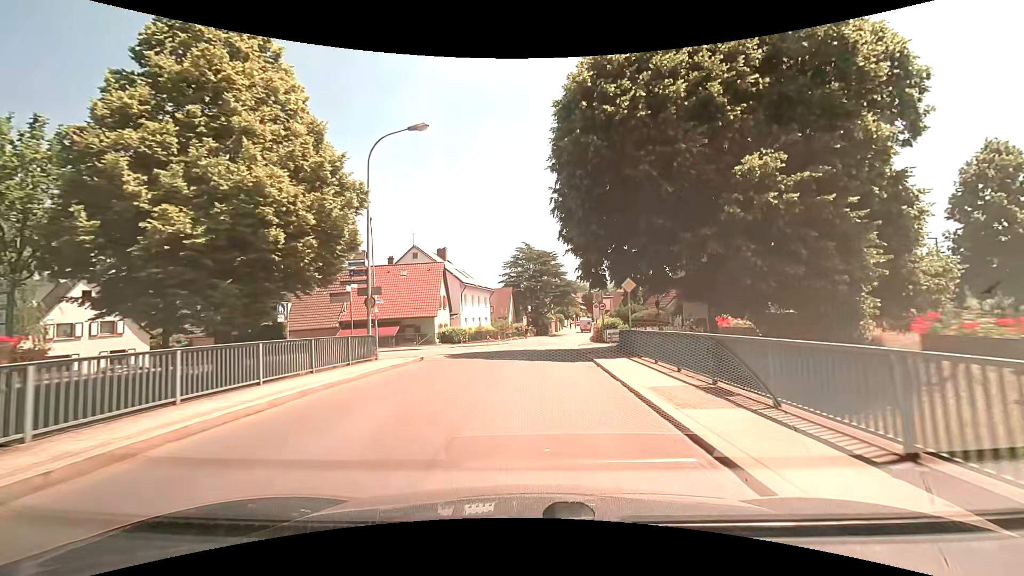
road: tertiary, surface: asphalt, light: Day
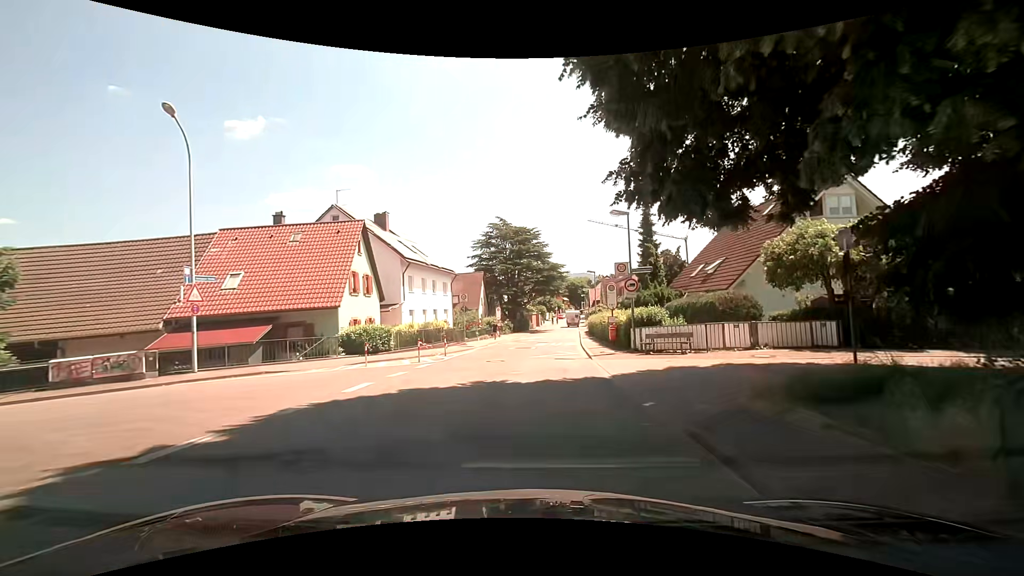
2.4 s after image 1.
(+0.4, +17.7) m; +2°
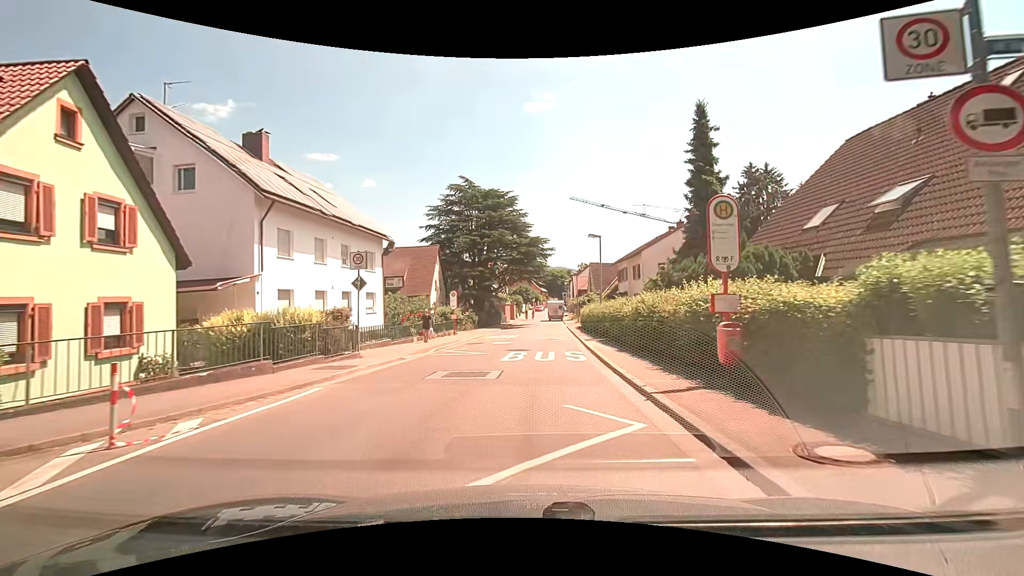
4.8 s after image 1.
(+0.6, +17.5) m; +5°
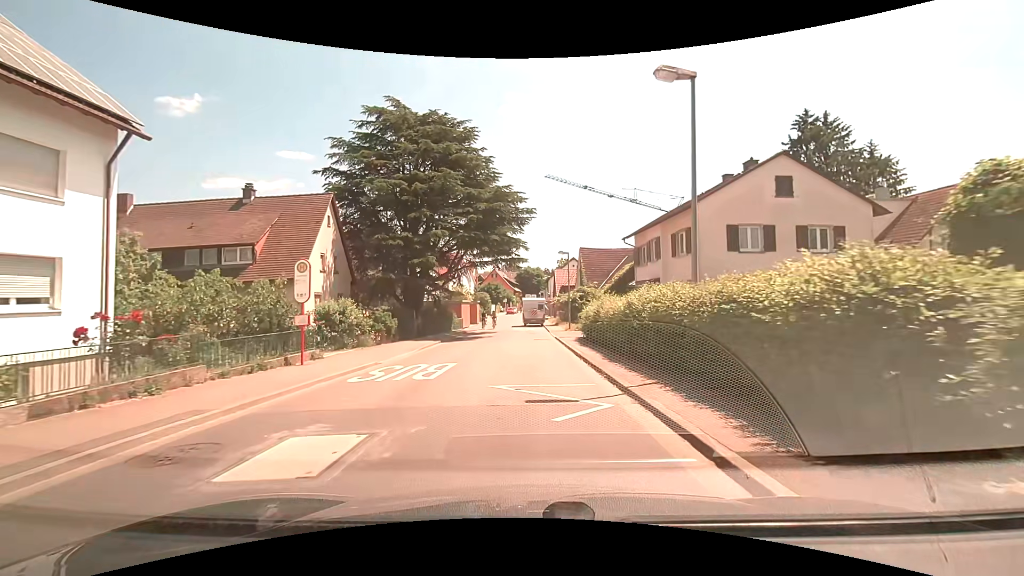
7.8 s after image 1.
(+0.3, +21.4) m; +3°
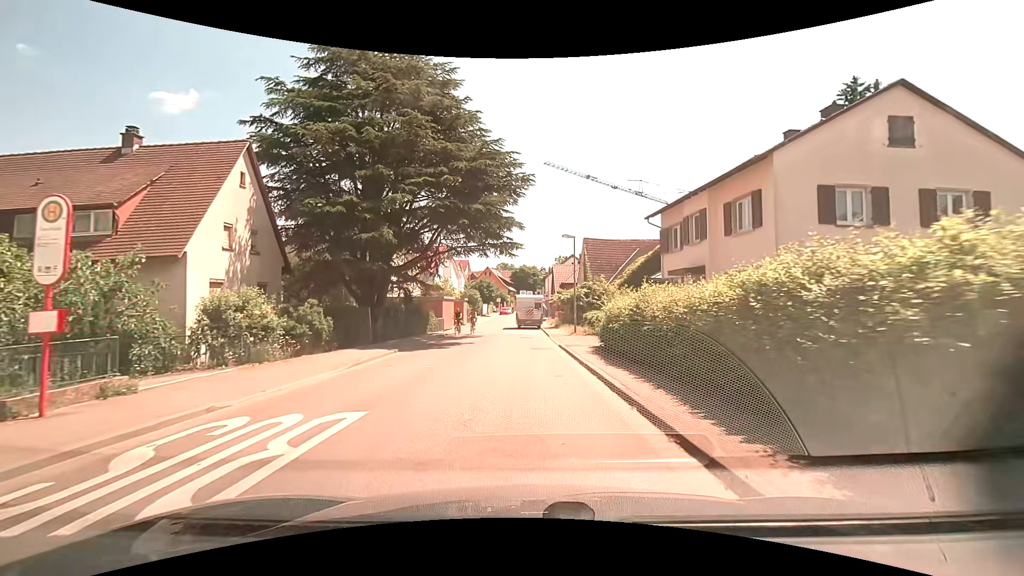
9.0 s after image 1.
(-0.1, +8.2) m; 0°
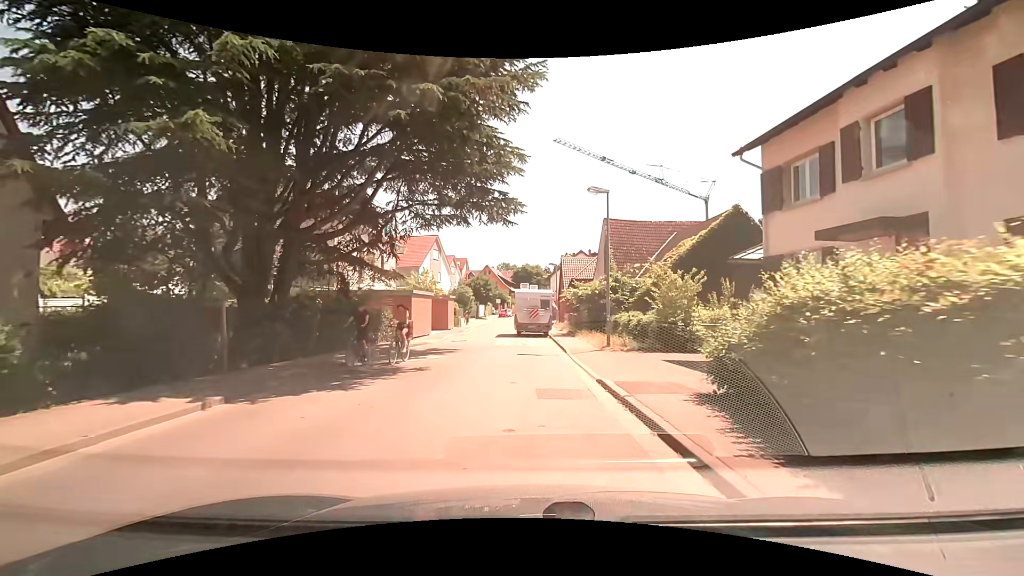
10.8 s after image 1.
(-0.1, +11.6) m; -1°
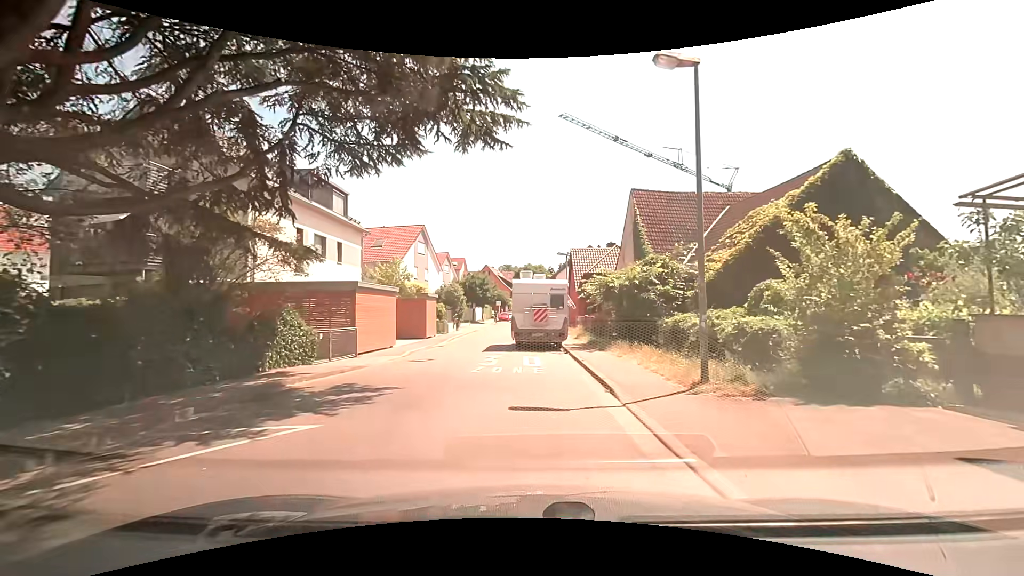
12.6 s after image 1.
(0.0, +9.6) m; -1°
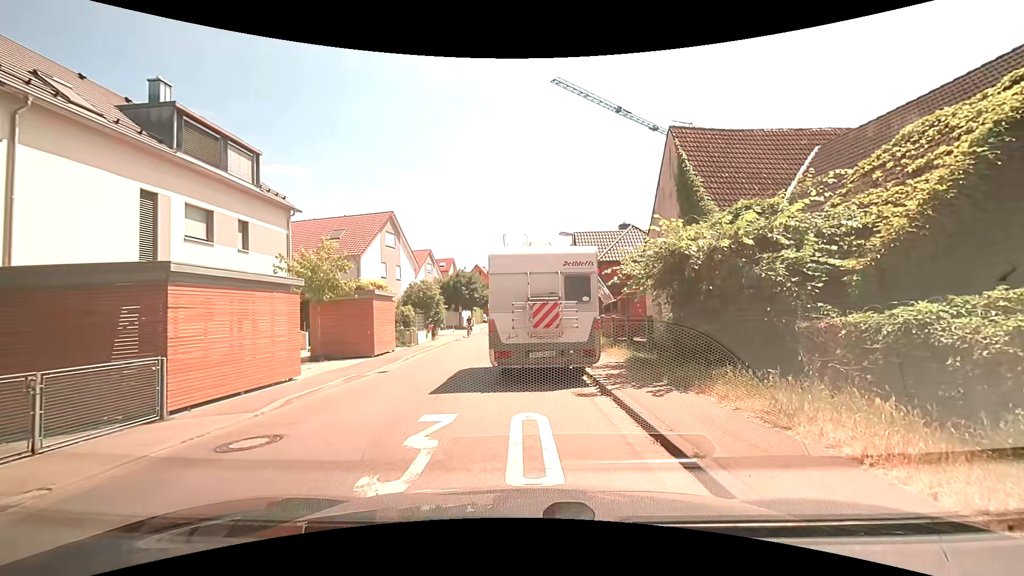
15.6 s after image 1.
(+0.3, +9.4) m; +3°
(-3, +9) (-3, +19) (-2, +29) (-2, +39) (-2, +49) (-3, +59) (-3, +69) (-3, +79) (-3, +89) (-2, +99) m
